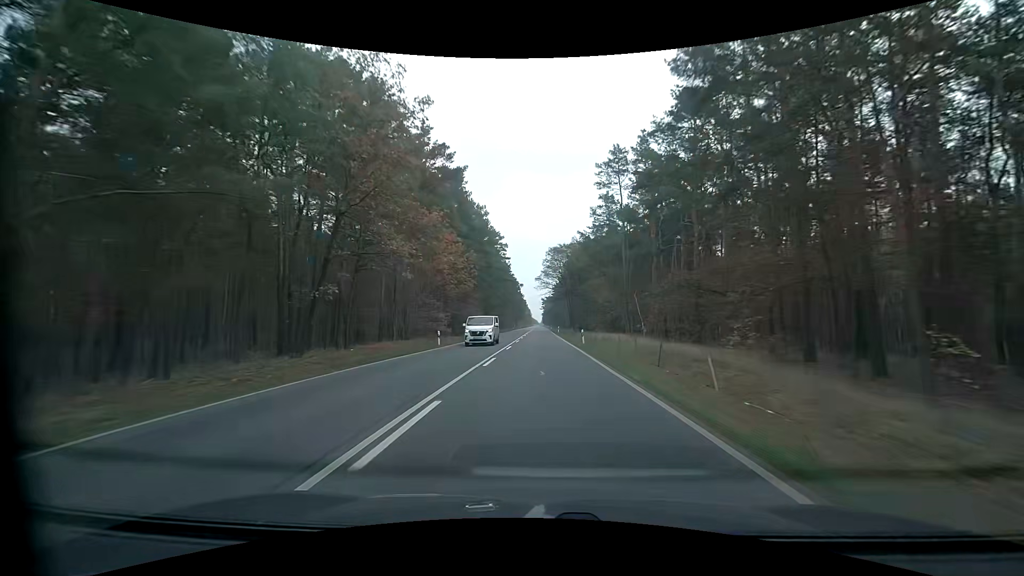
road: primary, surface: asphalt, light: Day
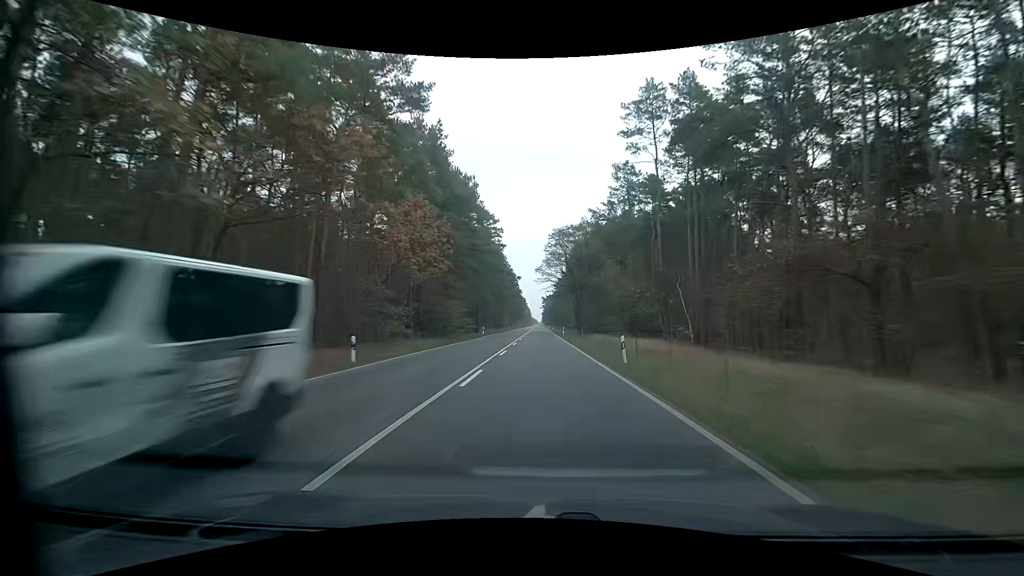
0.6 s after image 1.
(+0.1, +15.8) m; 0°
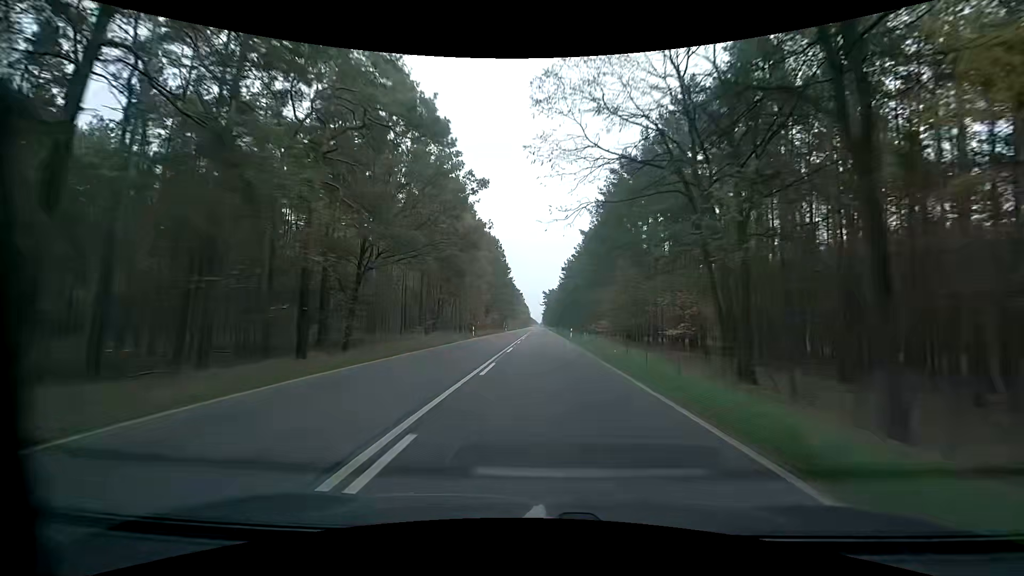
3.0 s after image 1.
(+0.2, +63.2) m; 0°
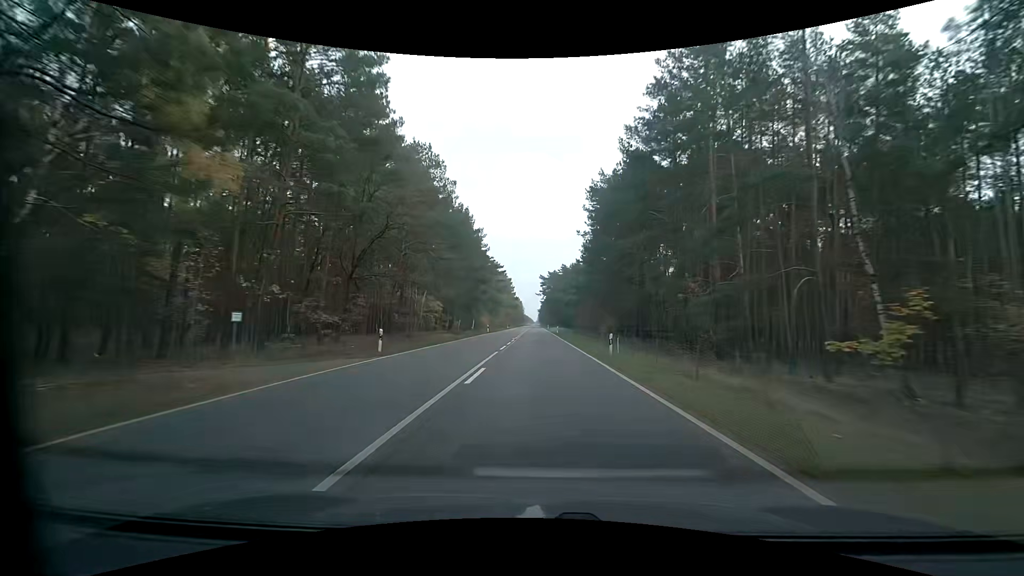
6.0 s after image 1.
(+0.3, +78.6) m; +1°
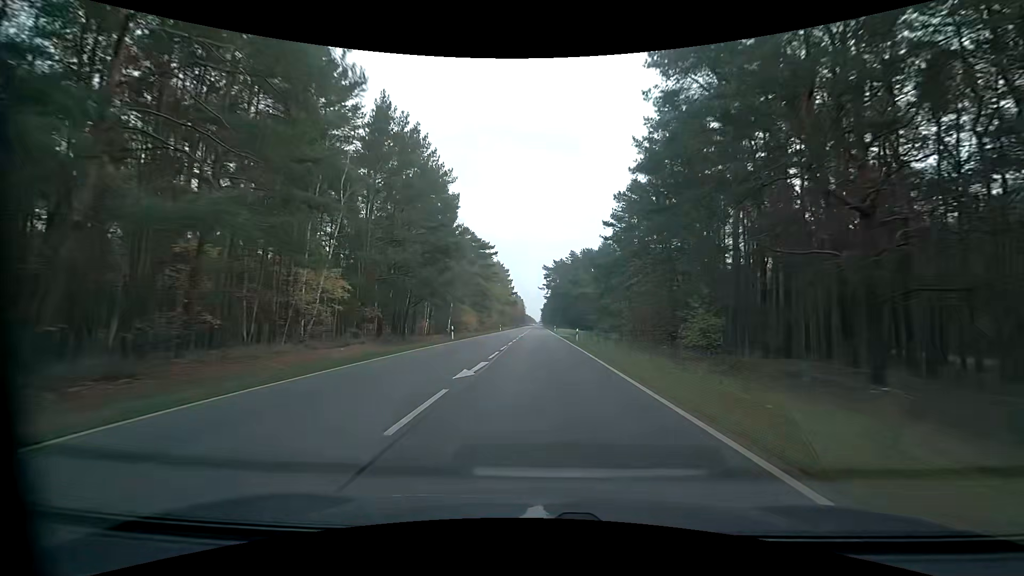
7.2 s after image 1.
(-0.1, +31.4) m; 0°
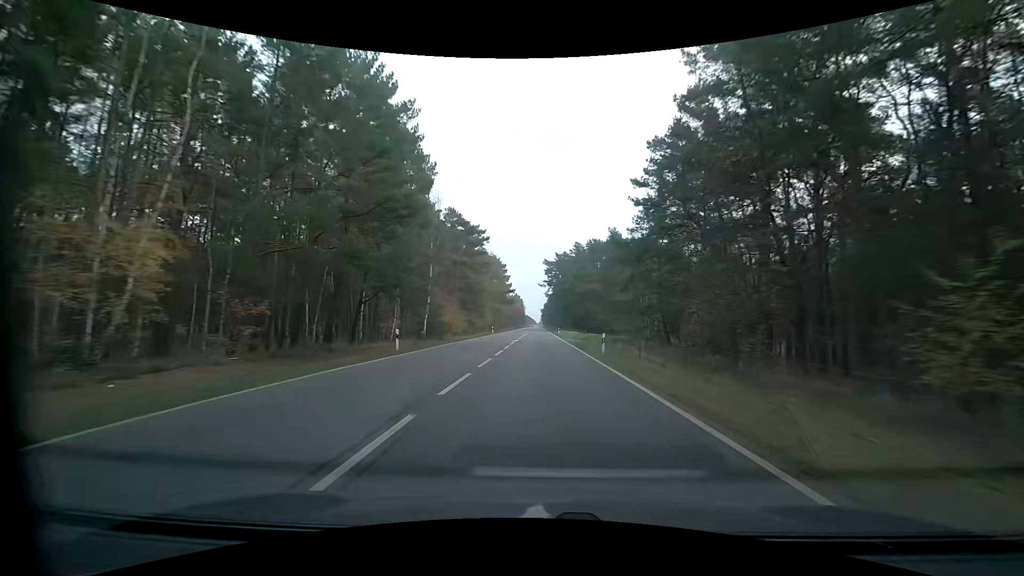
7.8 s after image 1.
(-0.2, +15.7) m; 0°
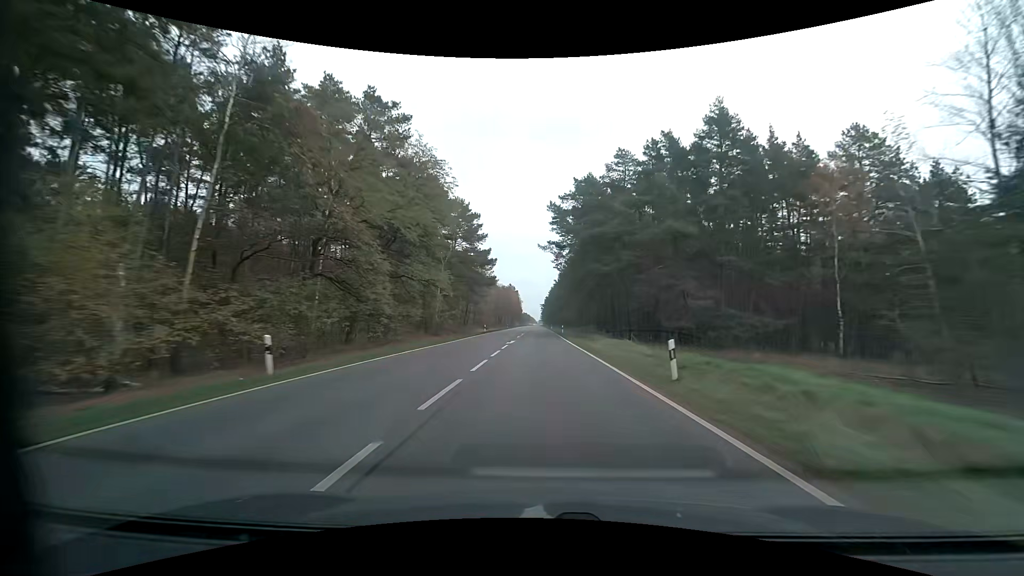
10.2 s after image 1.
(0.0, +62.8) m; 0°
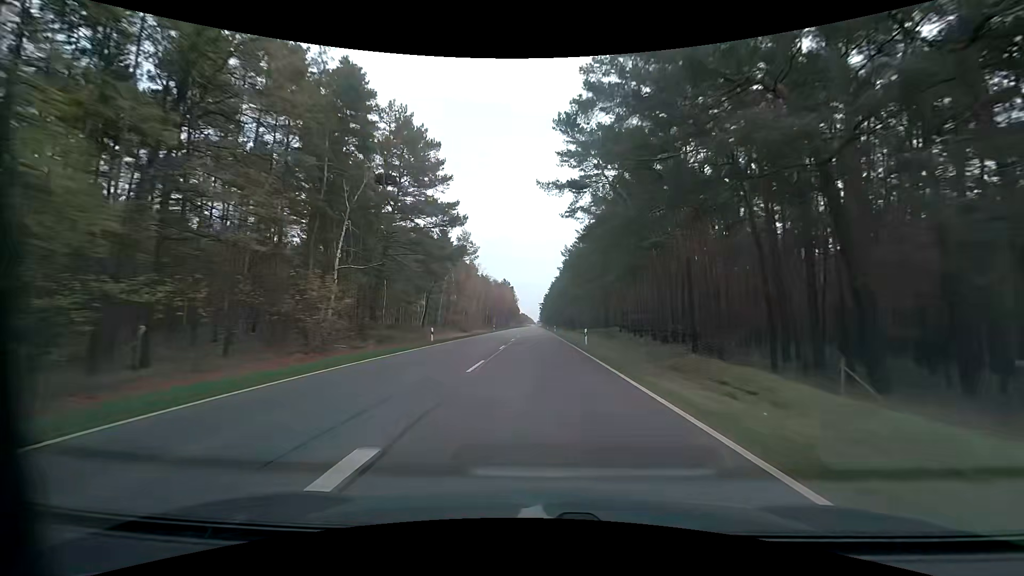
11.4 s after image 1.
(0.0, +31.5) m; 0°
(0, +10) (0, +20) (0, +30) (0, +40) (0, +50) (0, +60) (0, +70) (0, +80) (0, +90) (0, +100) m
